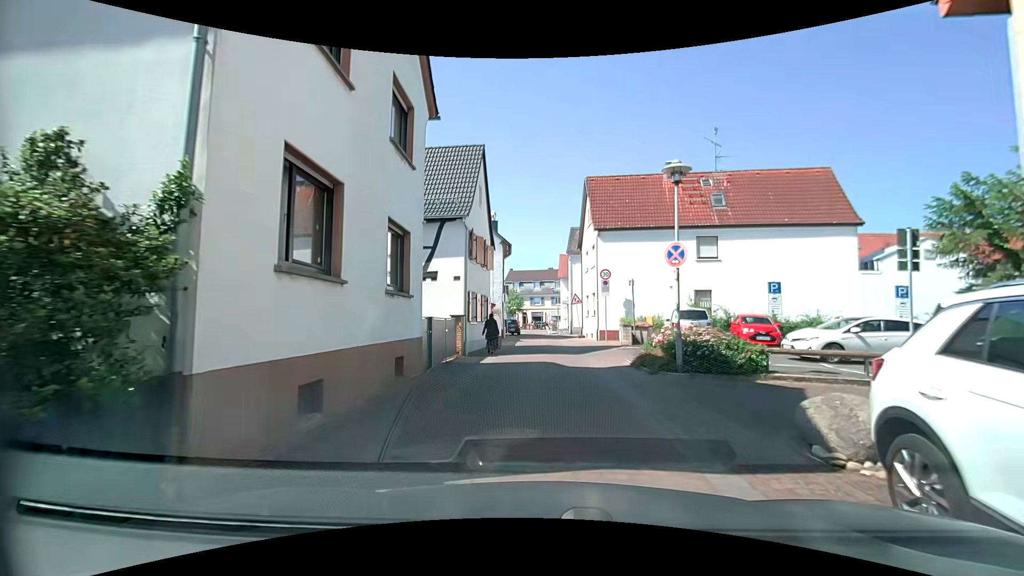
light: Day
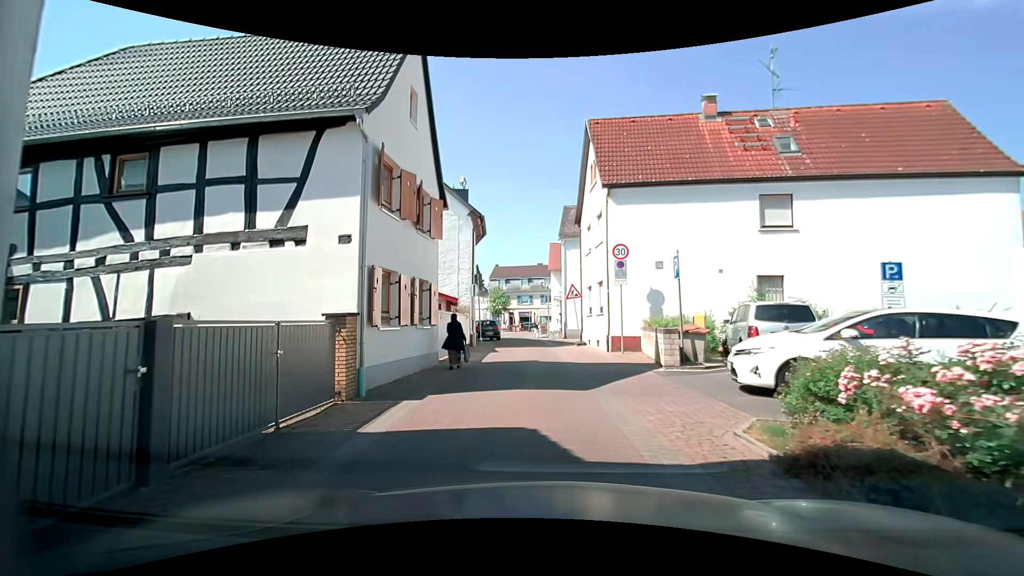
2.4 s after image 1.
(0.0, +9.2) m; +1°
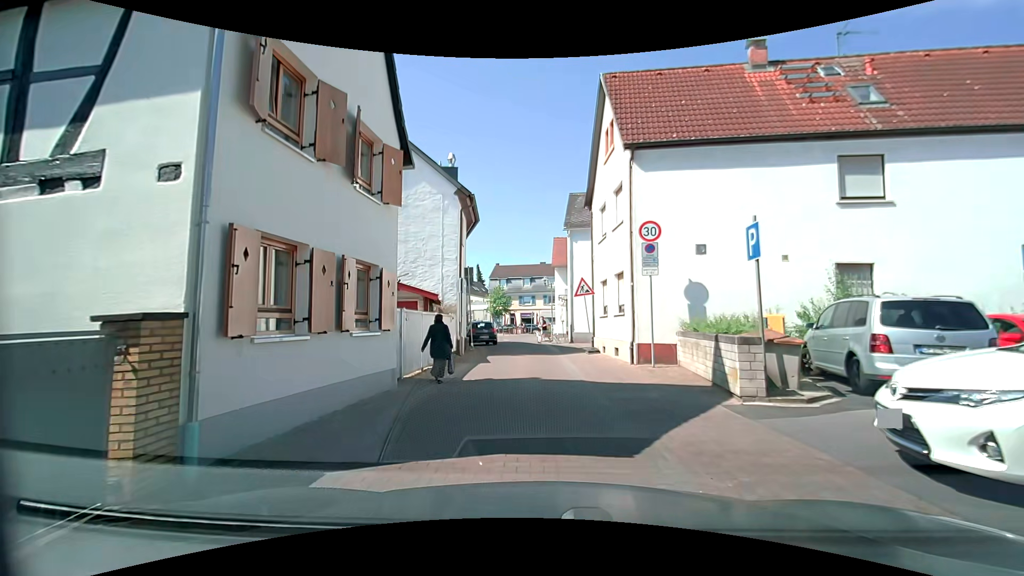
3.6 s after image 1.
(0.0, +4.4) m; -1°
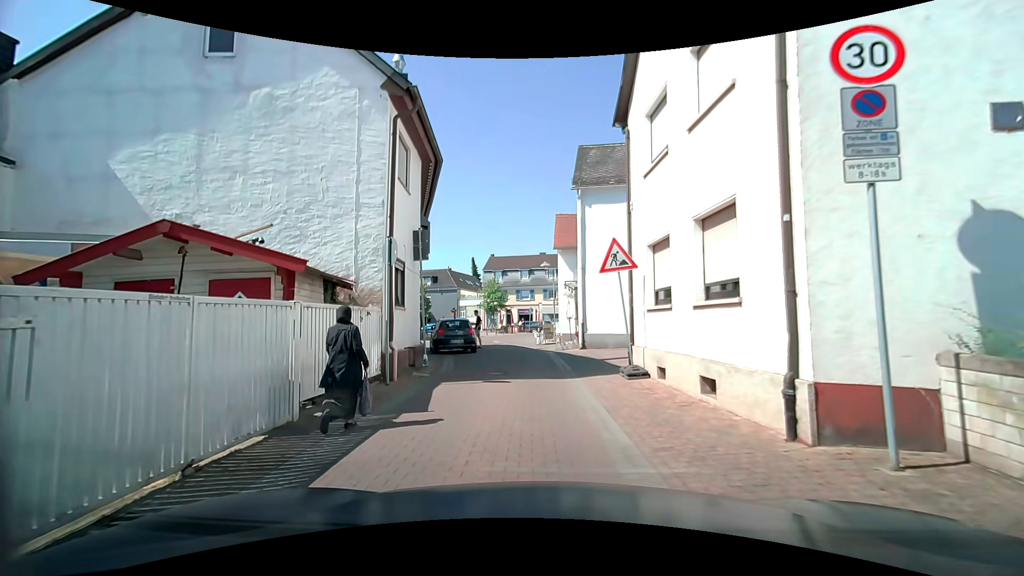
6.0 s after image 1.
(0.0, +8.9) m; 0°
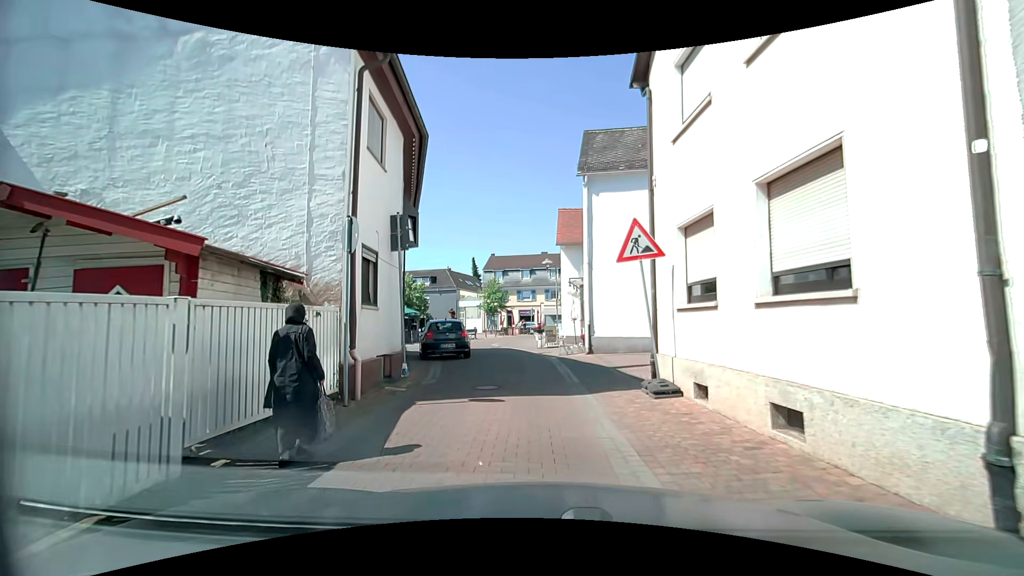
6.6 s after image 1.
(0.0, +2.2) m; 0°
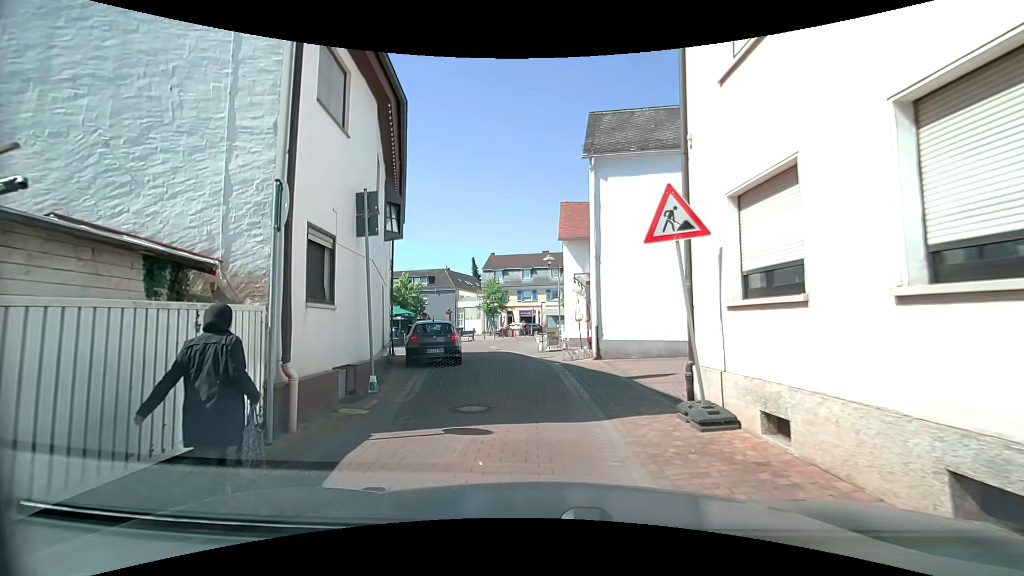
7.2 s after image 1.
(0.0, +2.2) m; 0°
